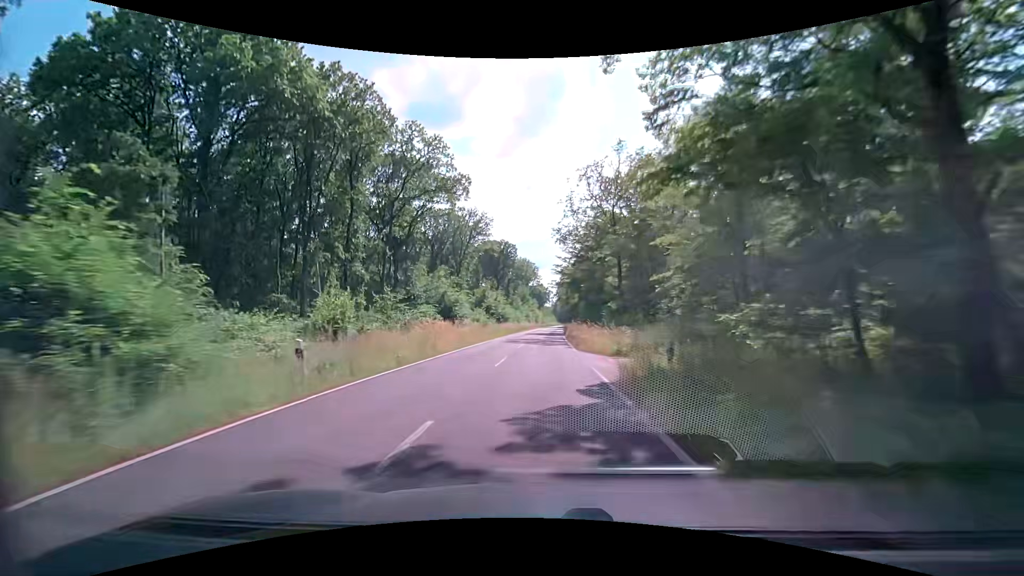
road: secondary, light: Day
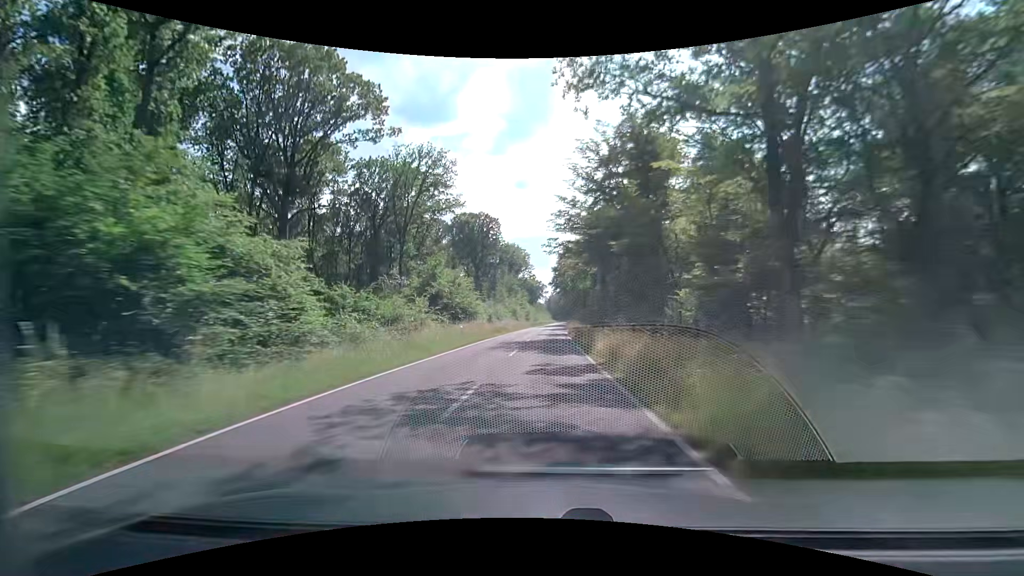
(+0.9, +32.3) m; +2°
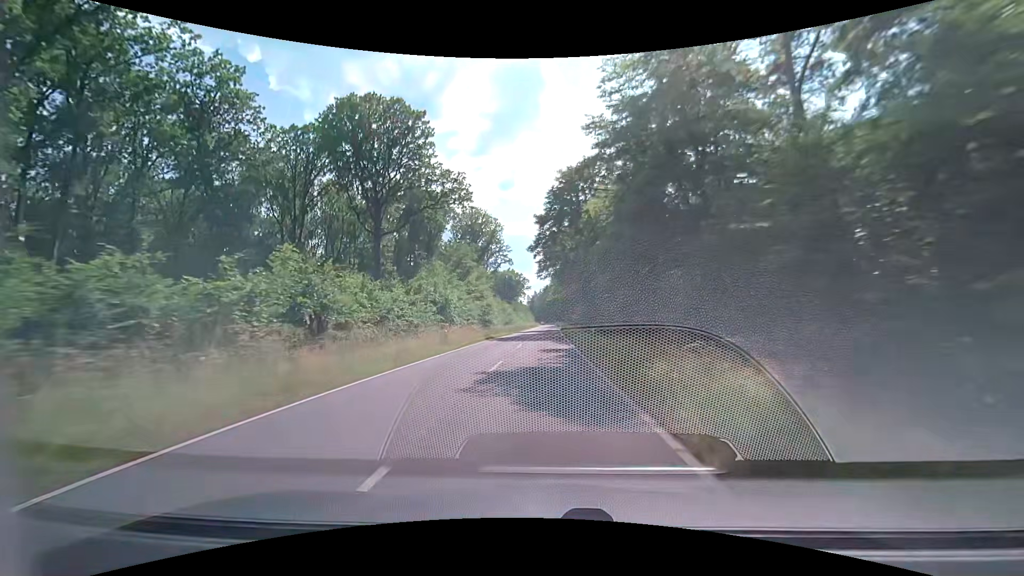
(+0.8, +53.9) m; +2°
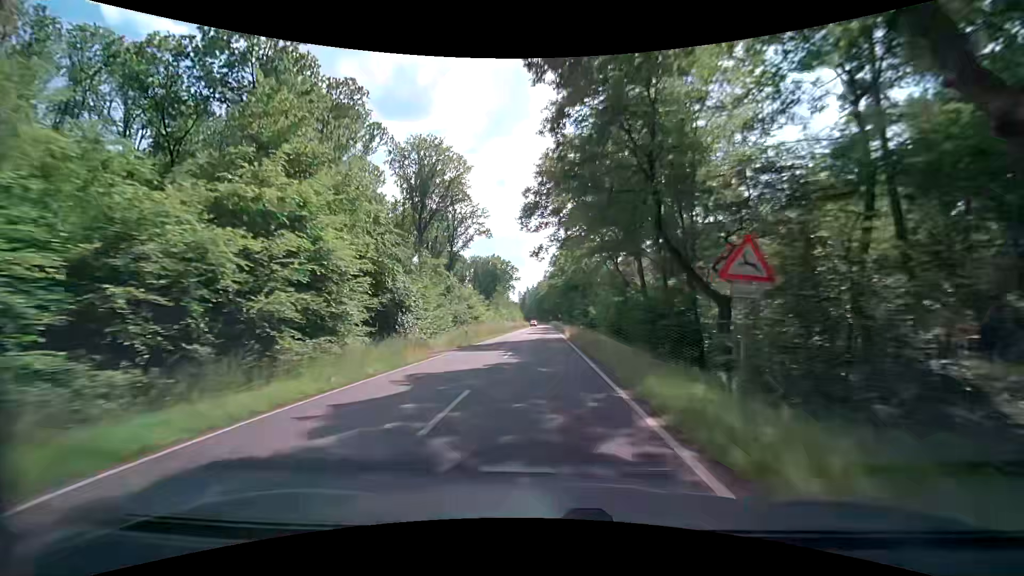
(+0.2, +43.2) m; +1°
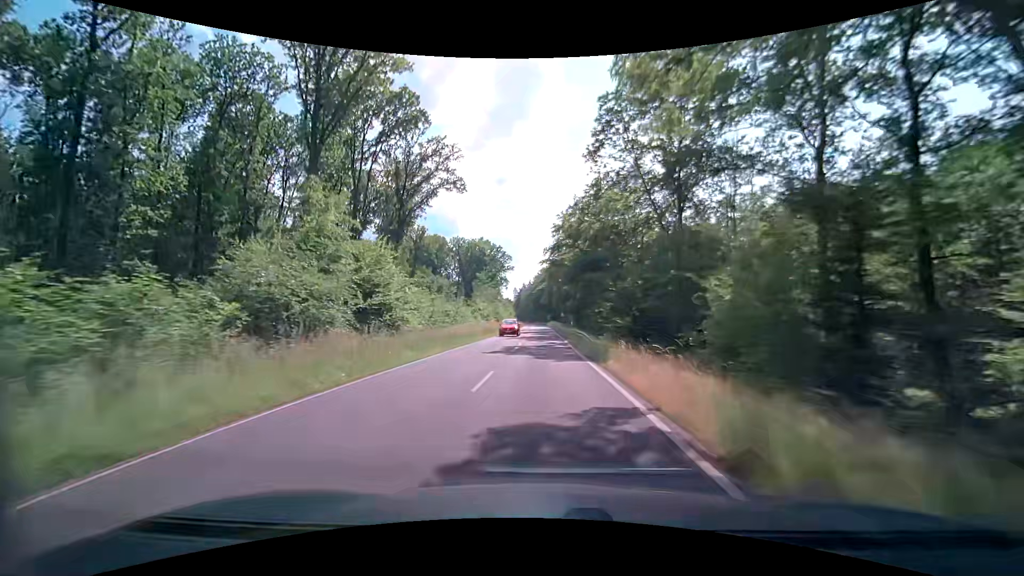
(-0.3, +32.4) m; 0°
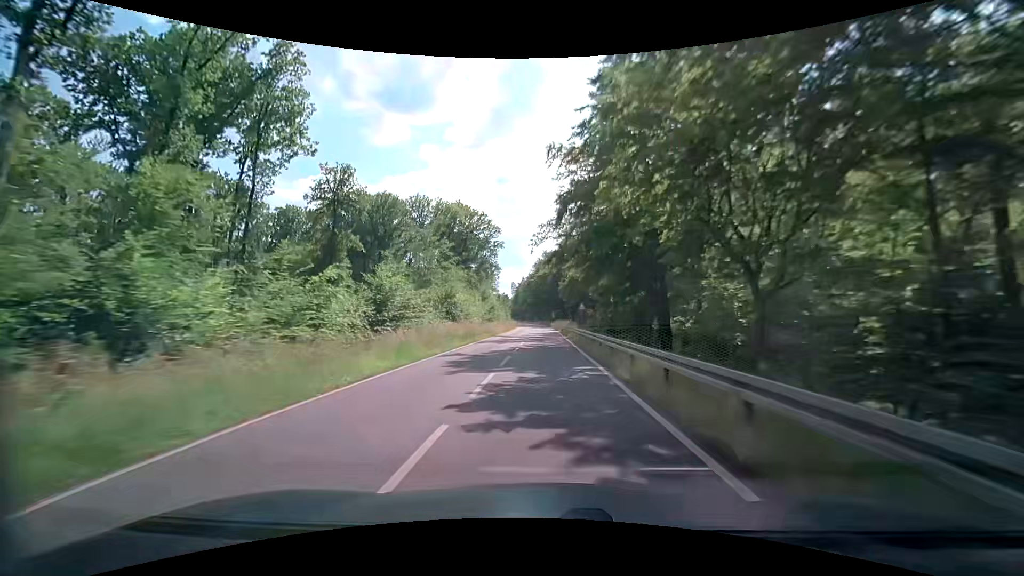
(-0.1, +43.2) m; 0°
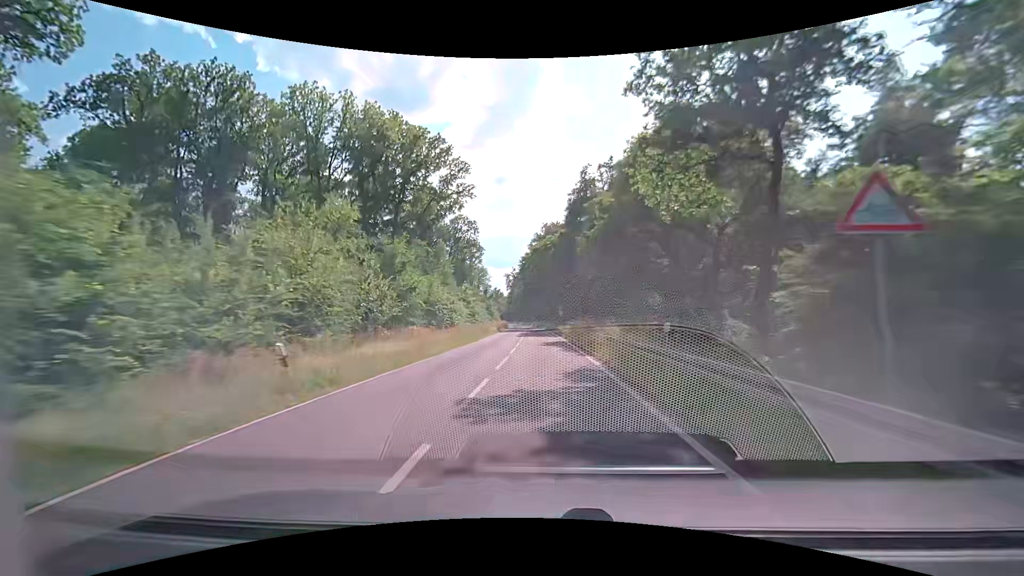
(+0.2, +43.1) m; 0°
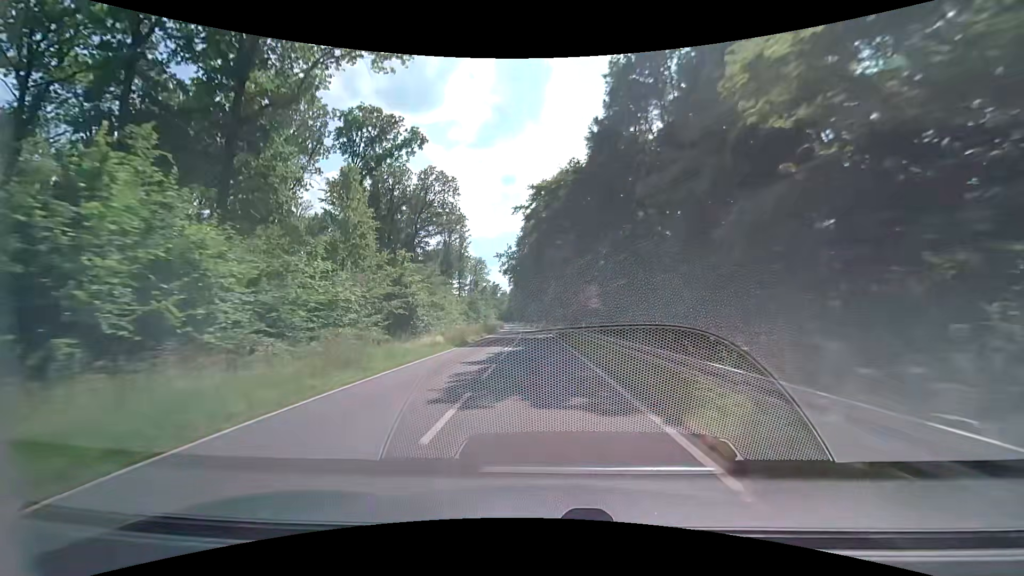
(-0.2, +32.2) m; -1°
(0, +10) (0, +20) (0, +30) (-1, +40) (-1, +50) (-1, +60) (-2, +70) (-3, +80) (-3, +90) (-4, +100) m
